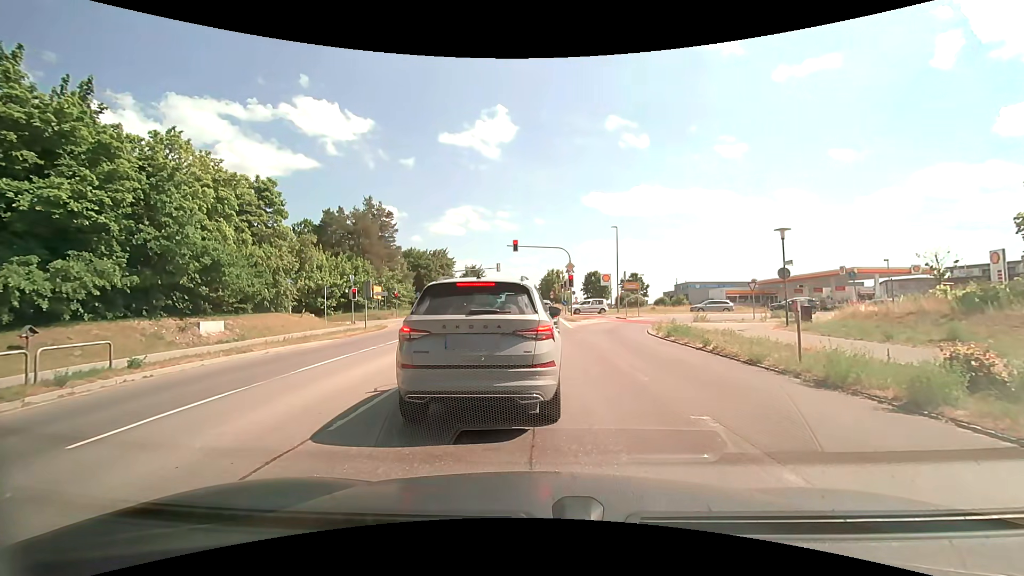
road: secondary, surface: asphalt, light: Day
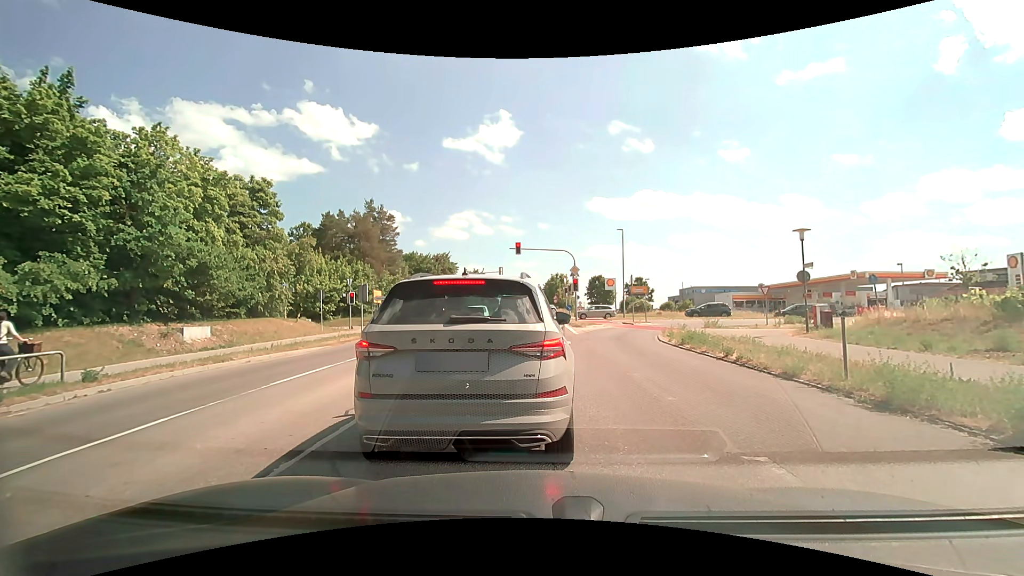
(0.0, +1.4) m; +1°
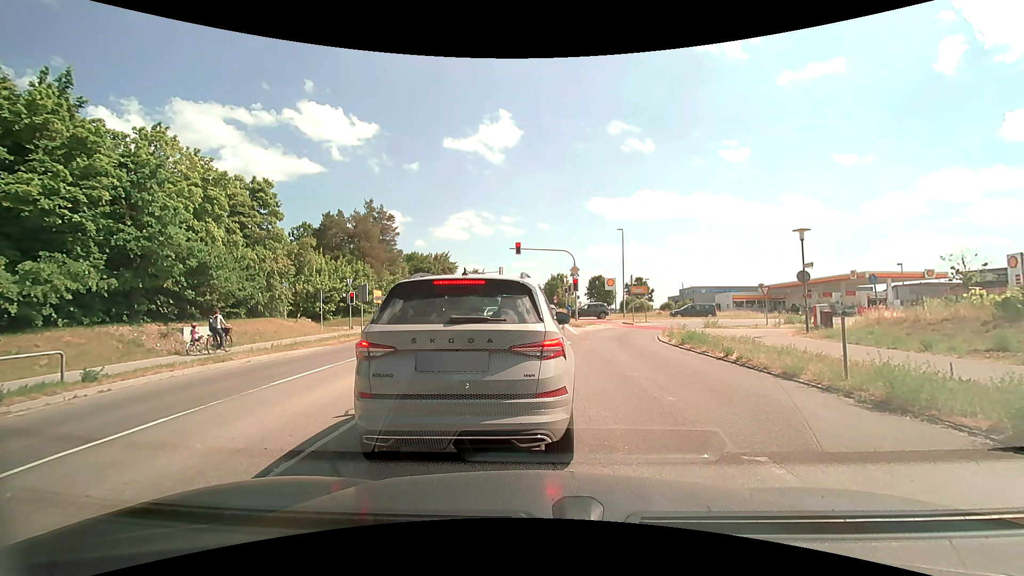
(0.0, 0.0) m; 0°
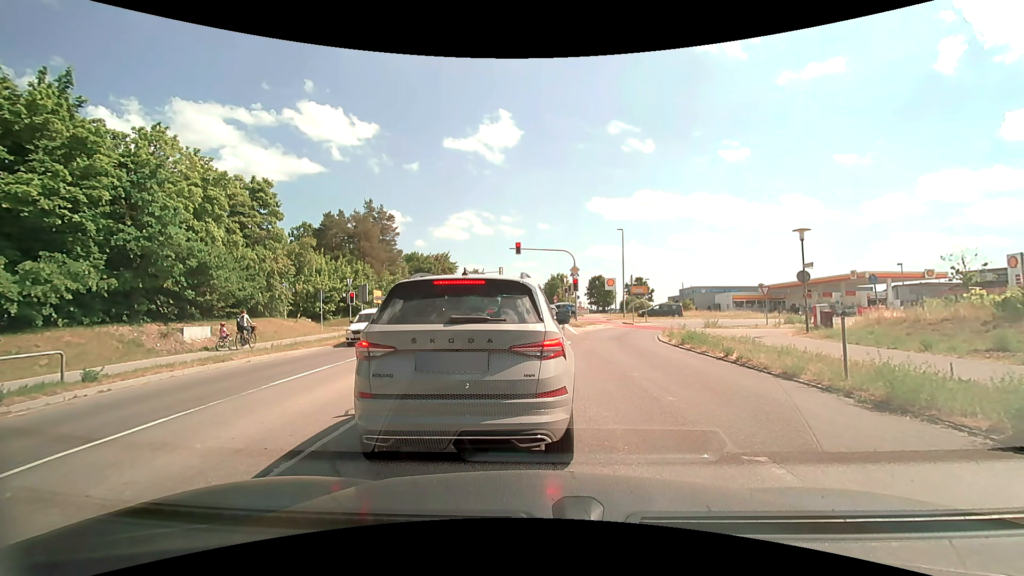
(0.0, 0.0) m; 0°
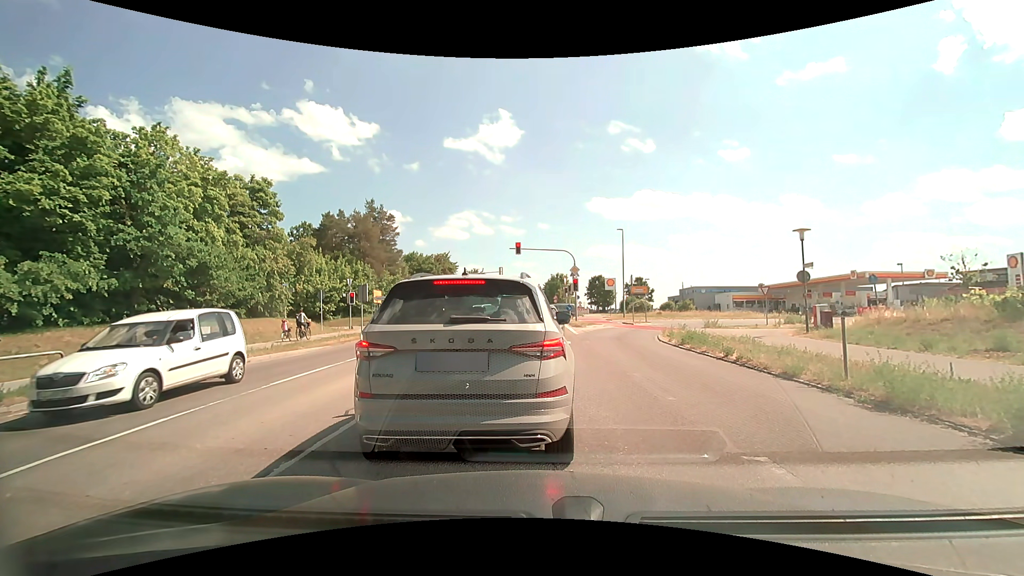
(0.0, 0.0) m; 0°
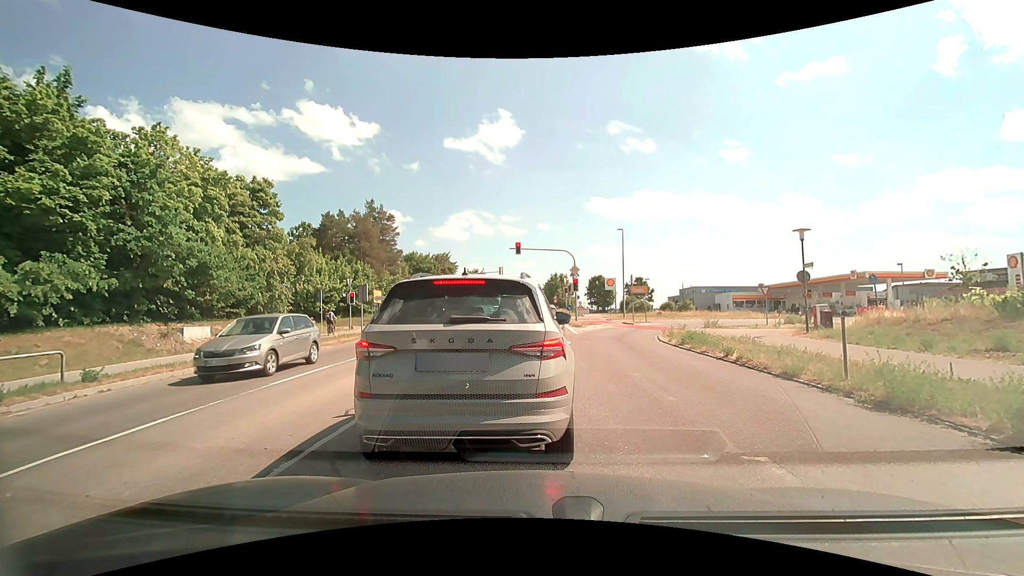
(0.0, 0.0) m; 0°
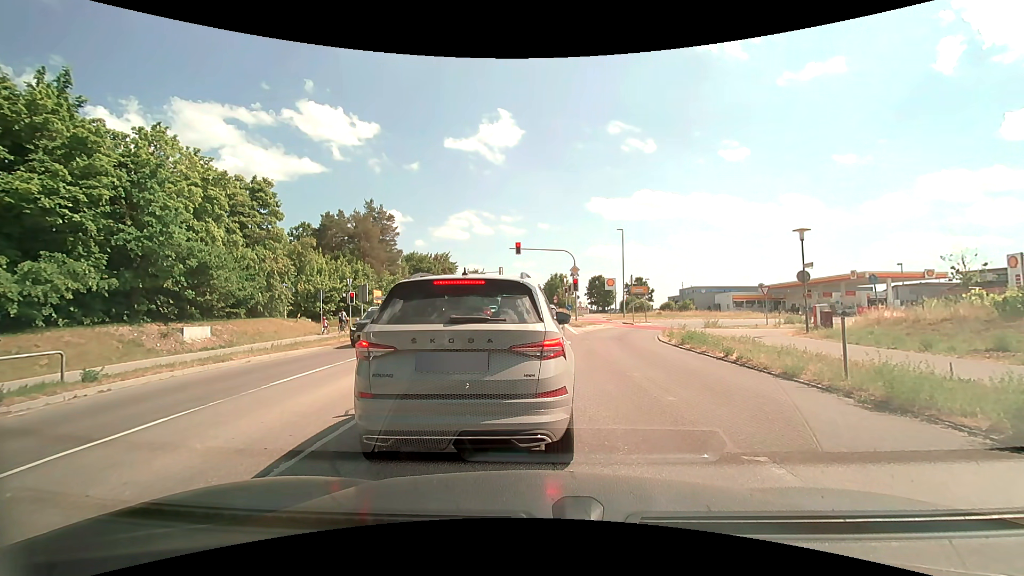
(0.0, 0.0) m; 0°
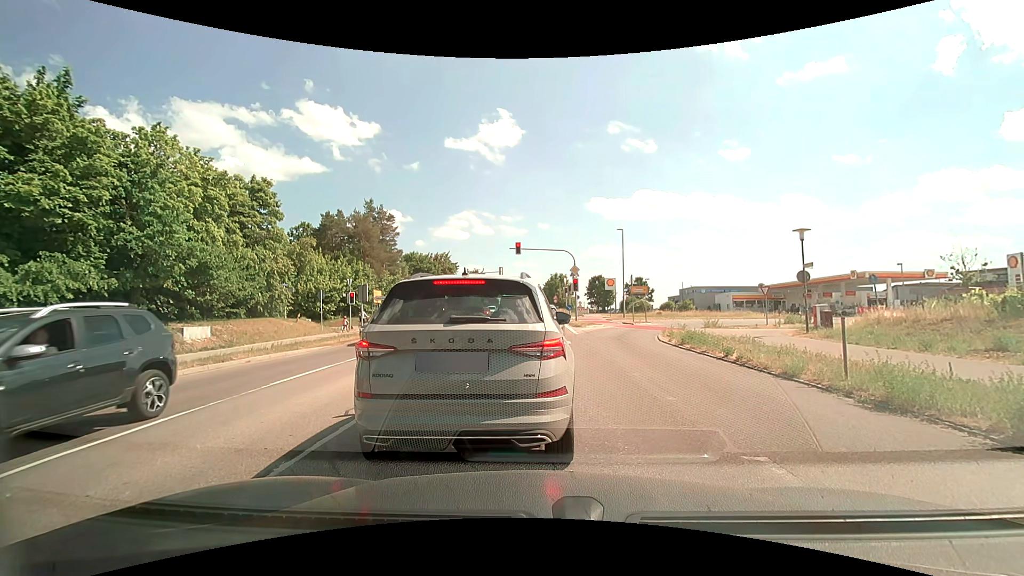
(0.0, 0.0) m; 0°
(0, +10) (-1, +20) (-1, +30) (-1, +40) (-1, +50) (-1, +60) (-1, +70) (-1, +80) (-1, +90) (-1, +100) m
